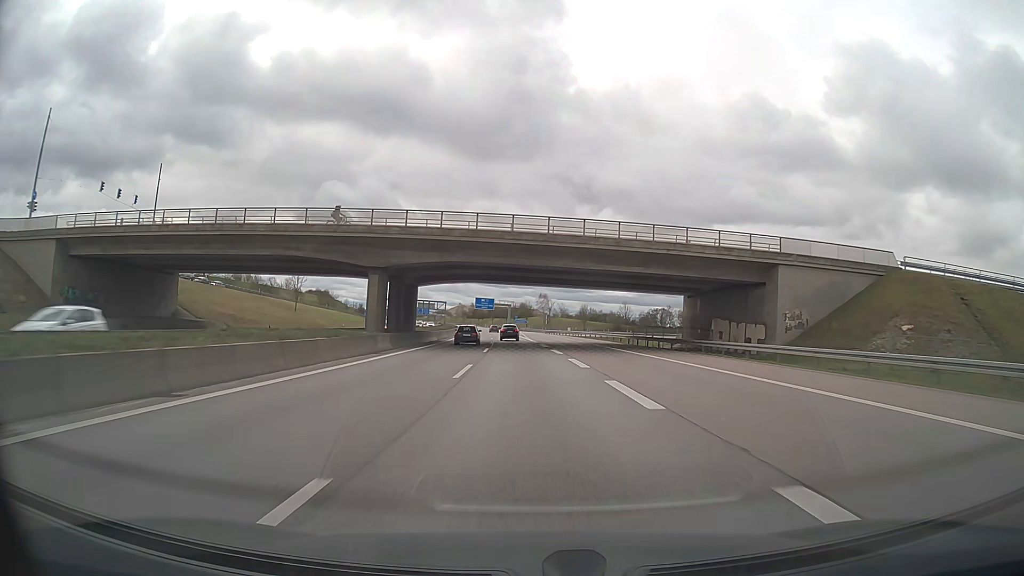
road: motorway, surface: asphalt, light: Day
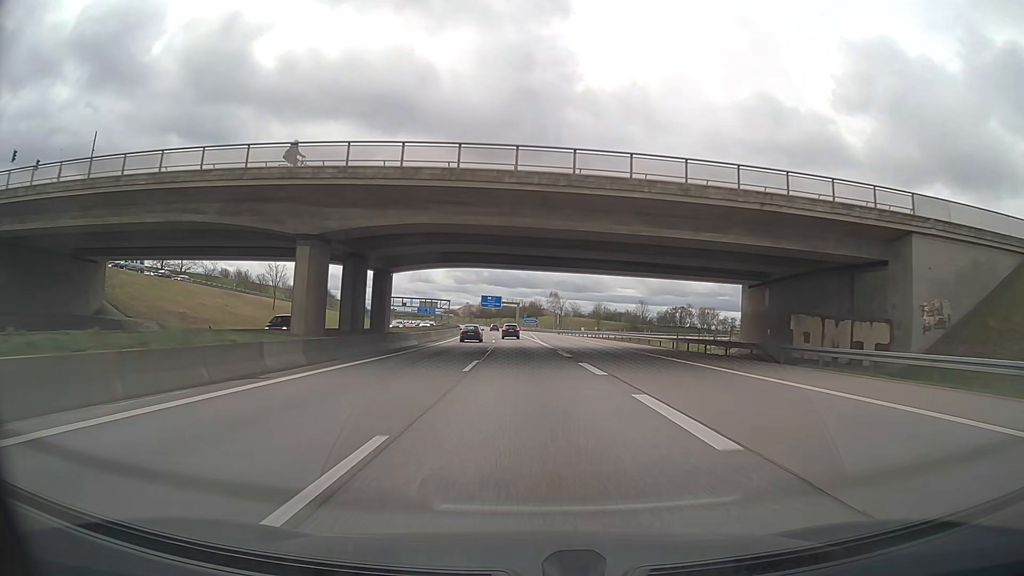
(-0.1, +15.9) m; -1°
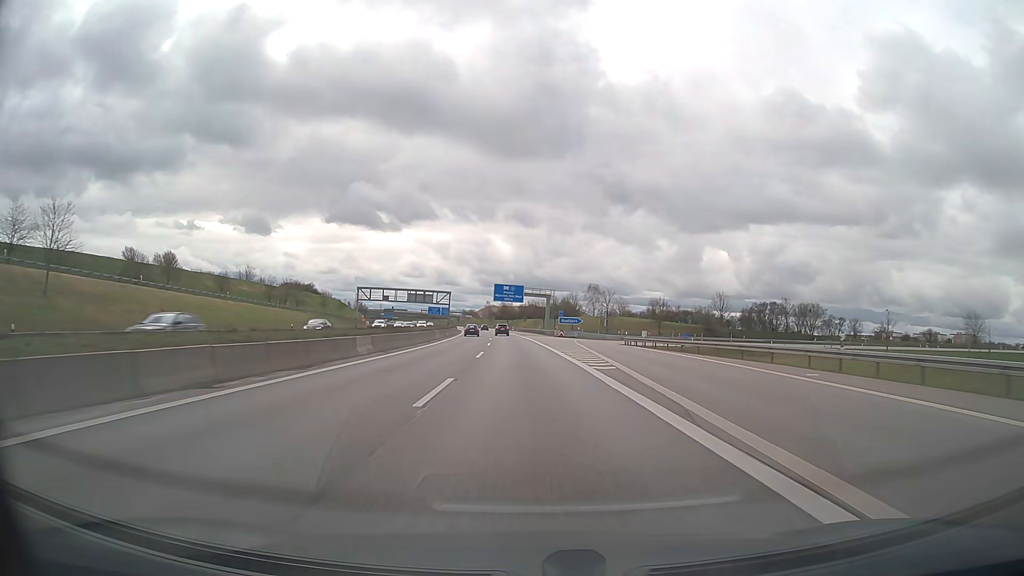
(-1.2, +63.2) m; -2°
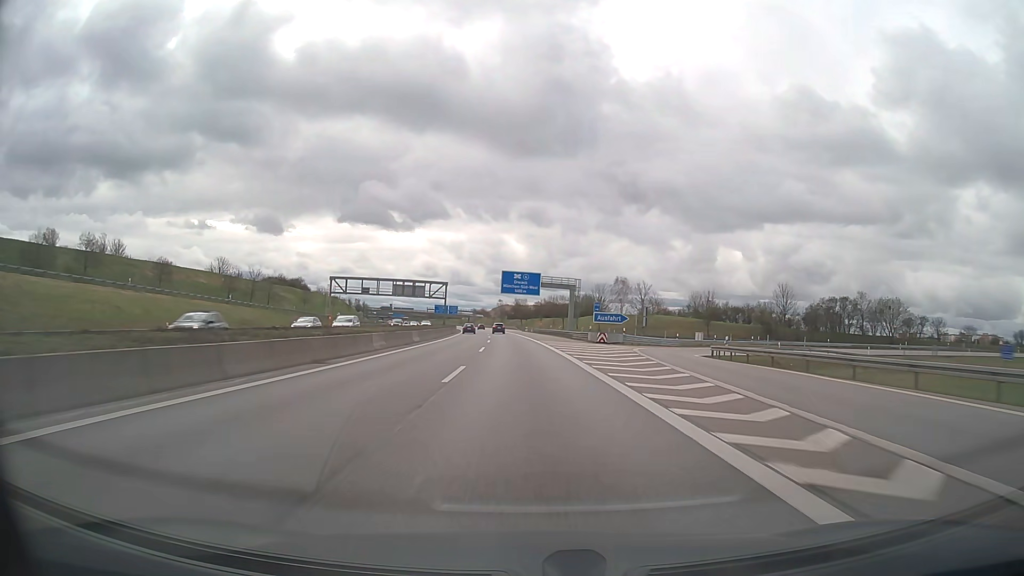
(-0.4, +31.6) m; -1°
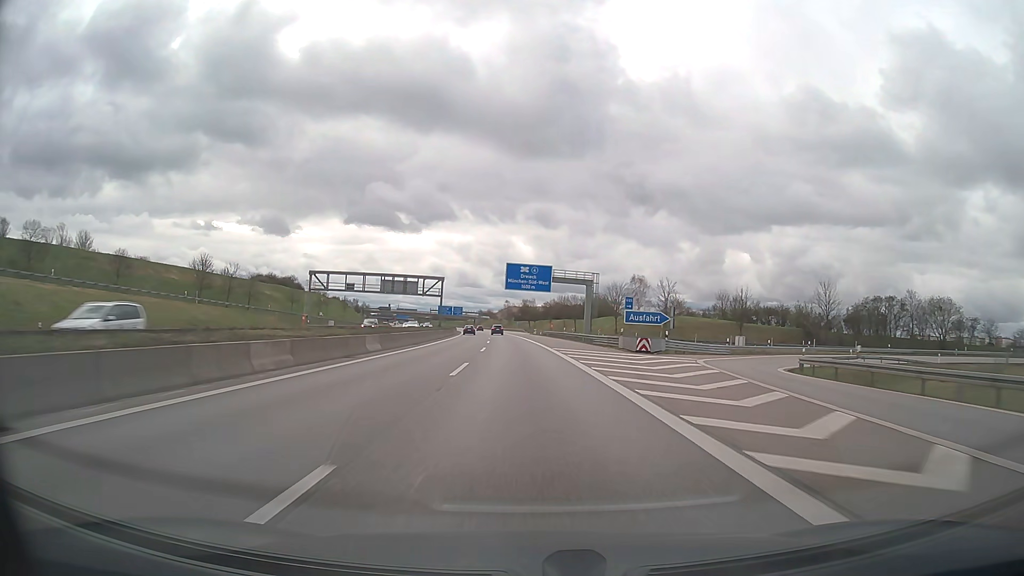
(-0.1, +15.8) m; -1°
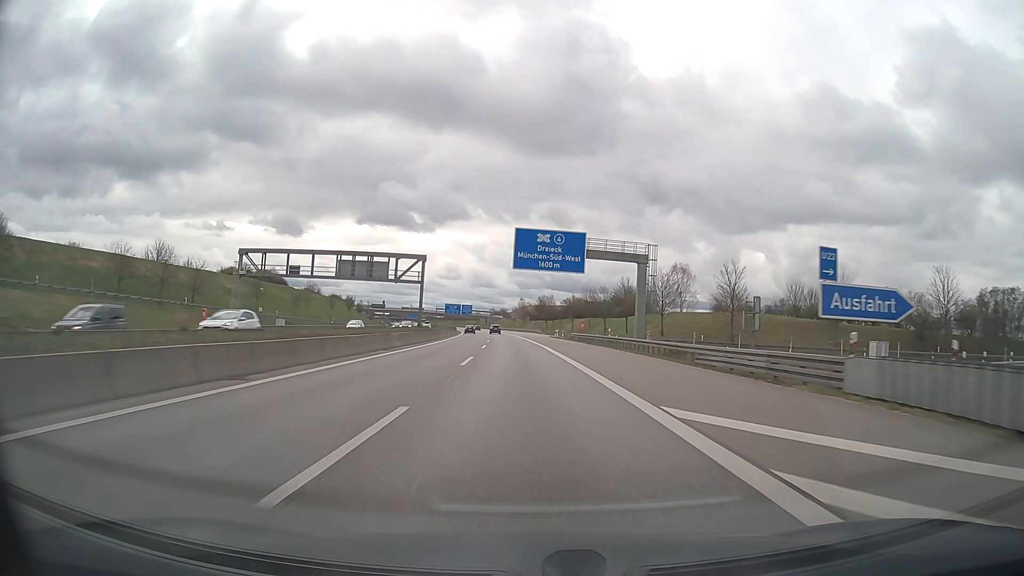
(-0.3, +31.6) m; -1°
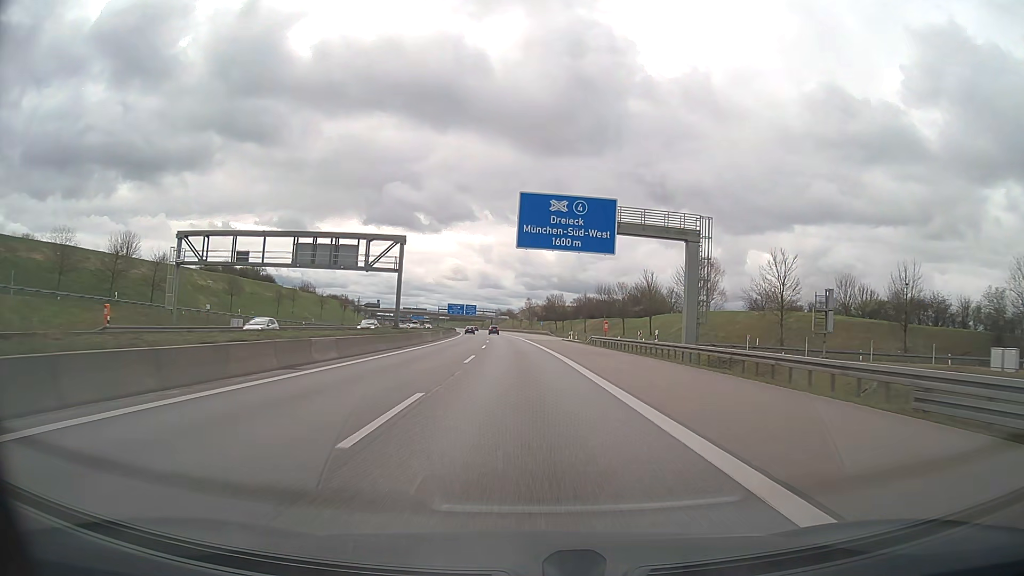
(-0.1, +15.8) m; -1°
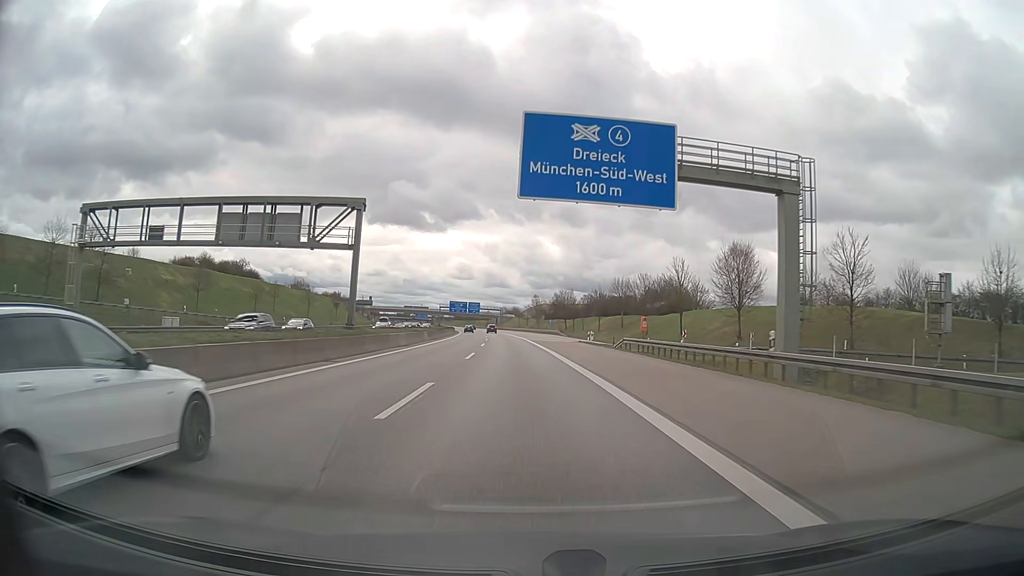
(-0.1, +15.8) m; -1°
(0, +10) (0, +20) (0, +30) (-1, +40) (-1, +50) (-2, +60) (-2, +70) (-3, +80) (-3, +90) (-4, +100) m
